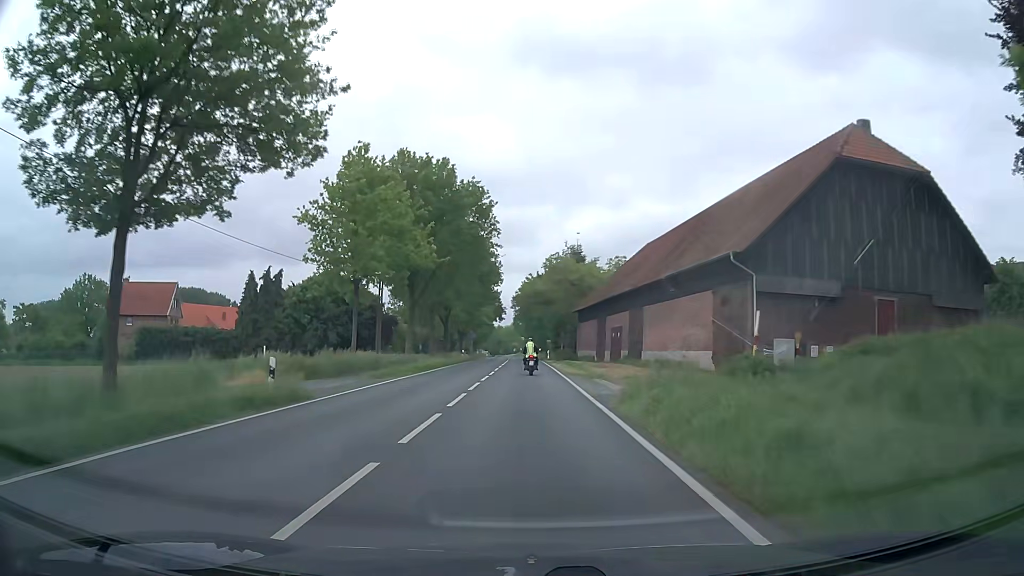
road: secondary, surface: asphalt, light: Day
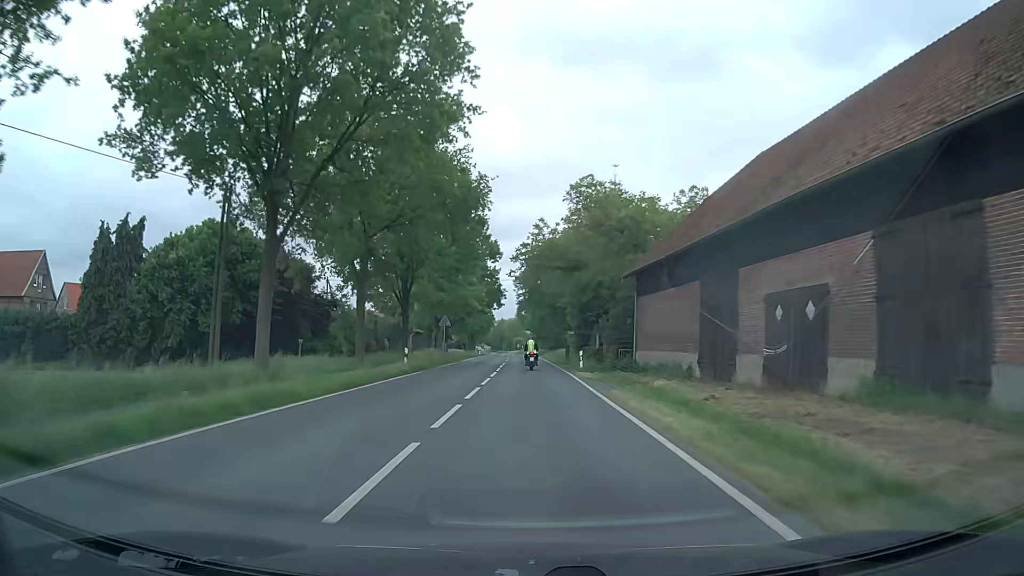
(-0.2, +32.1) m; 0°
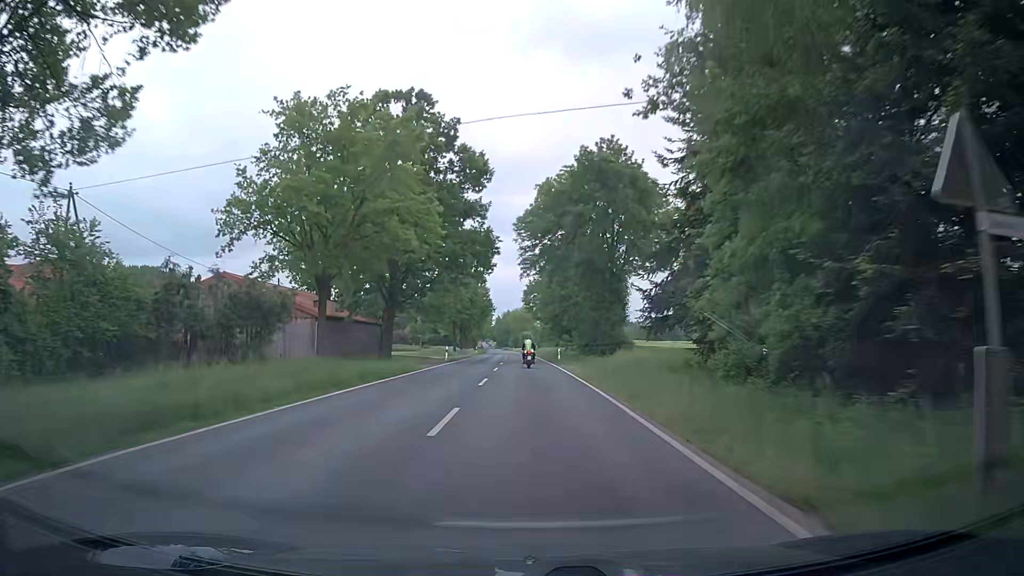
(-0.3, +45.9) m; -1°
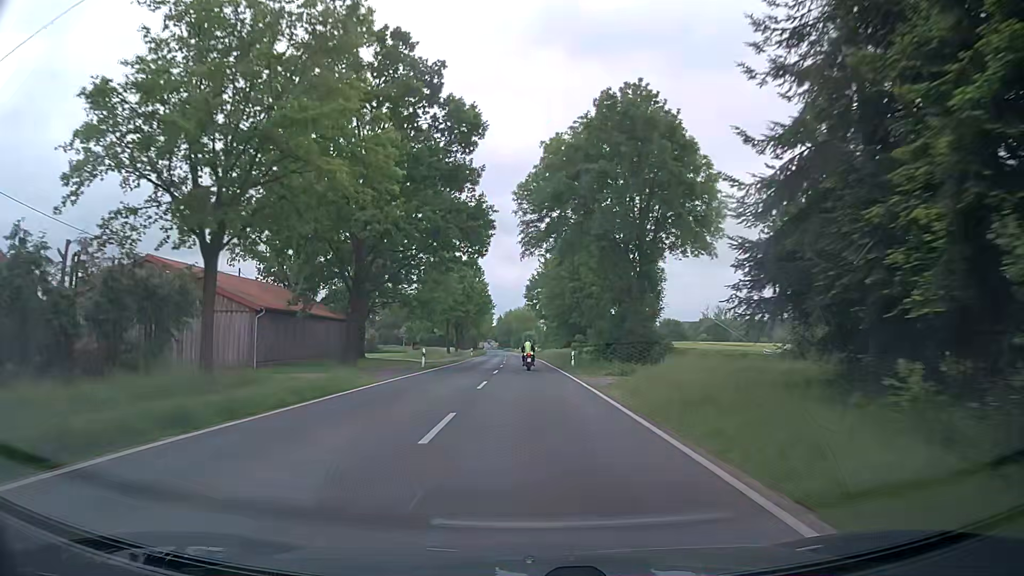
(0.0, +11.9) m; 0°
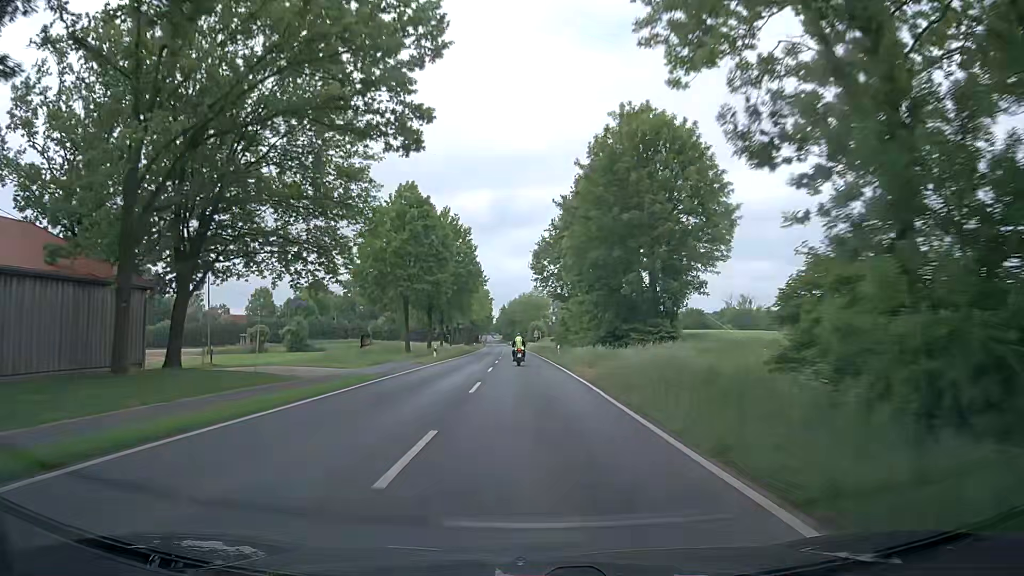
(-0.1, +36.5) m; 0°
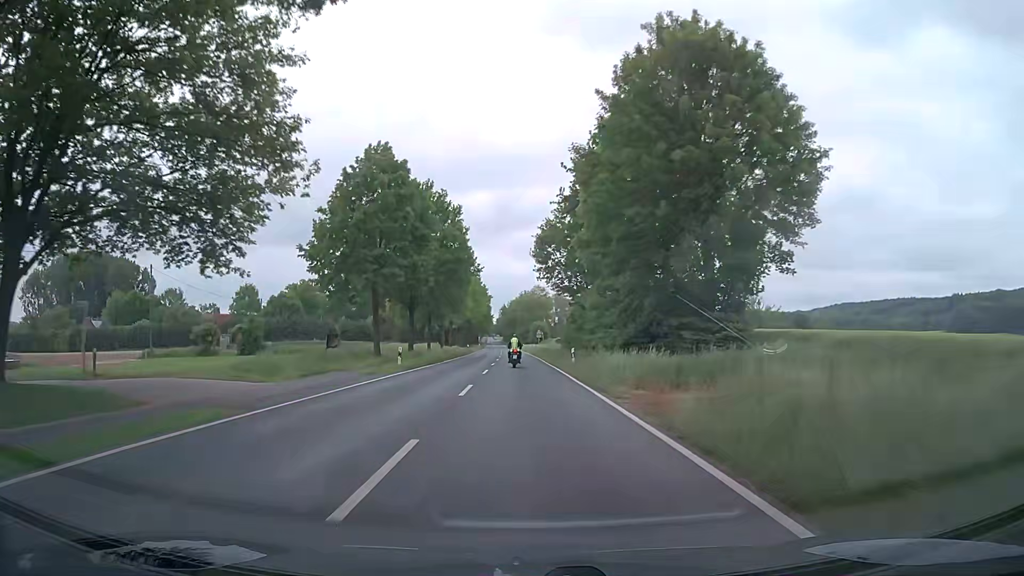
(0.0, +12.4) m; 0°
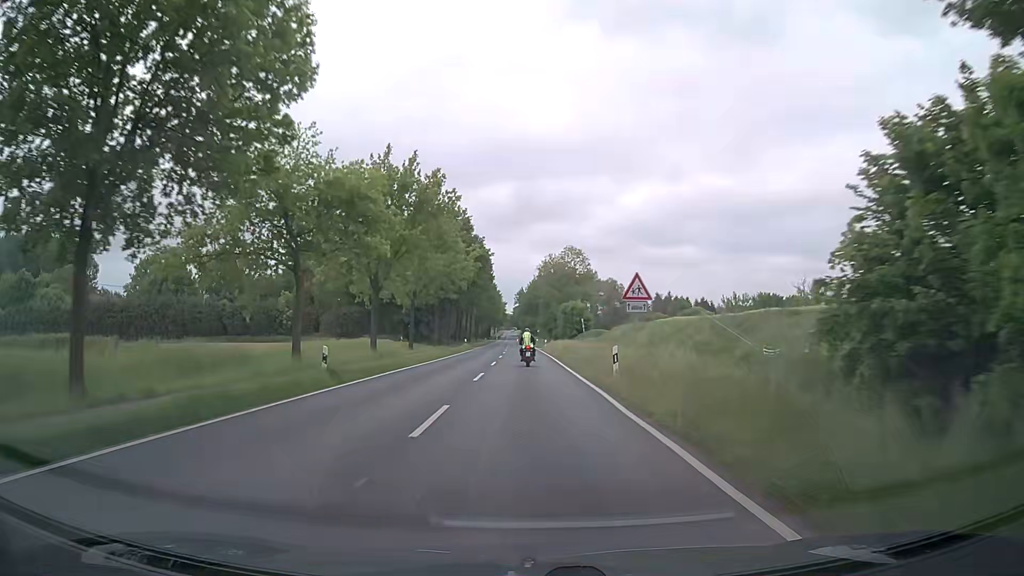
(-0.6, +63.1) m; -1°
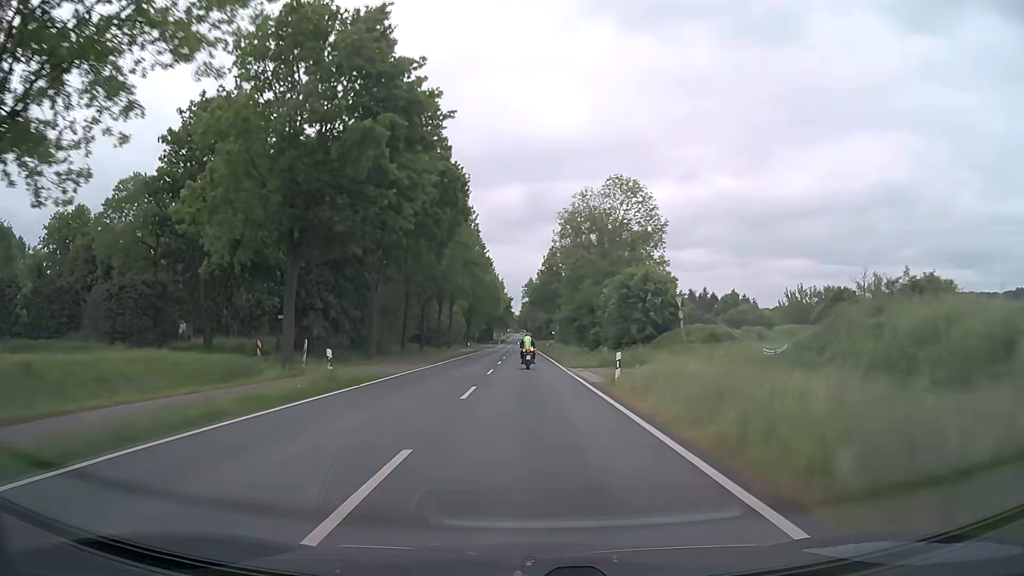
(-0.3, +49.7) m; -1°
(0, +10) (0, +20) (0, +30) (0, +40) (0, +50) (-1, +60) (-1, +70) (-1, +80) (-1, +90) (-1, +100) m
